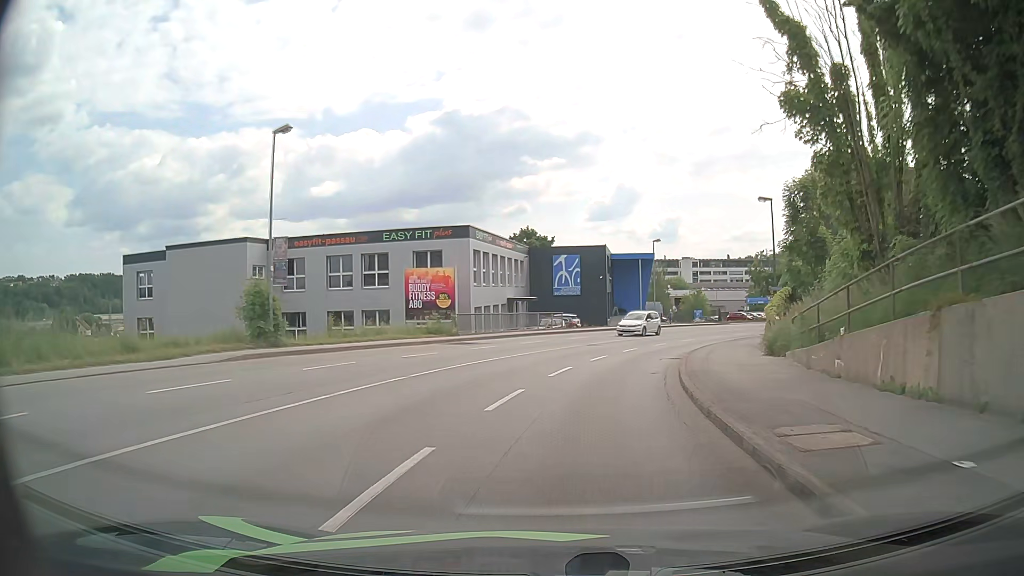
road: tertiary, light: Day
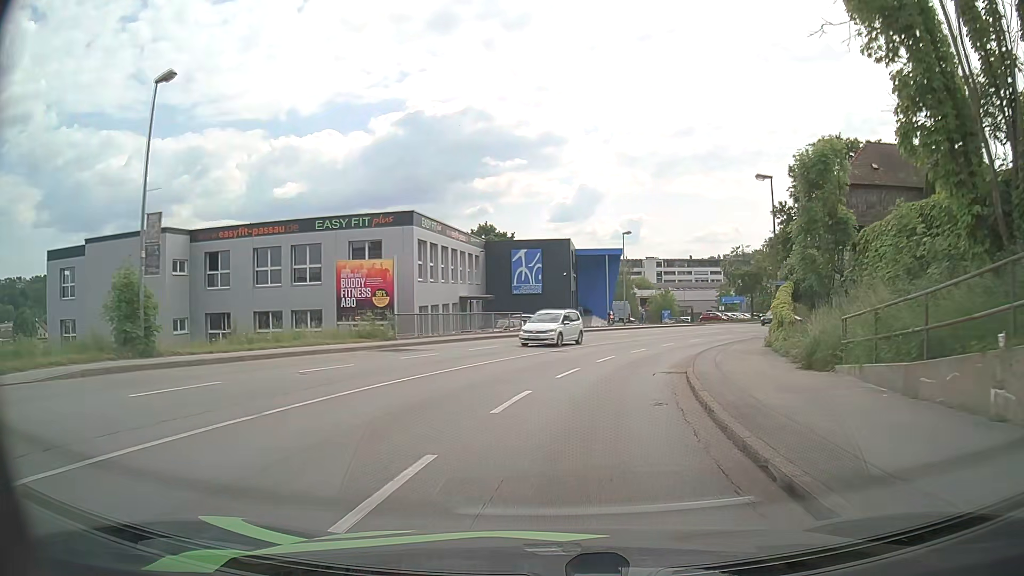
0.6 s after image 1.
(+0.2, +6.3) m; +3°
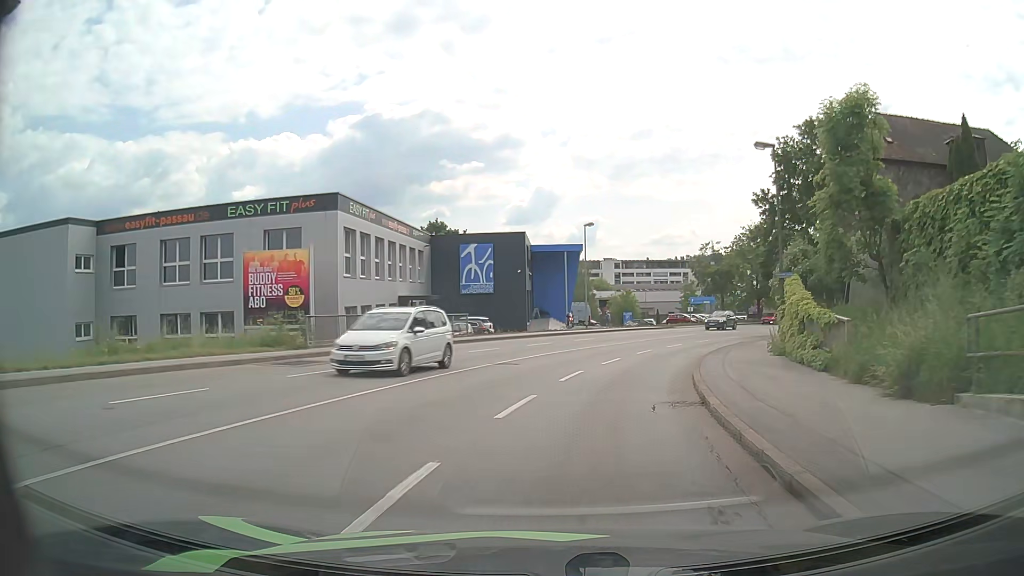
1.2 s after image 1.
(+0.2, +6.3) m; +5°
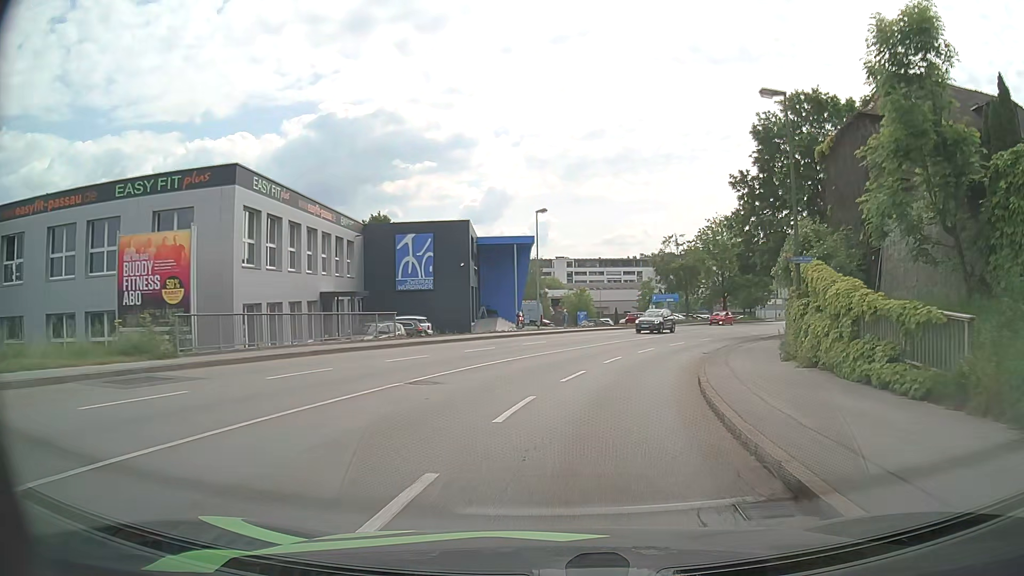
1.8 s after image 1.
(+0.2, +6.3) m; +3°
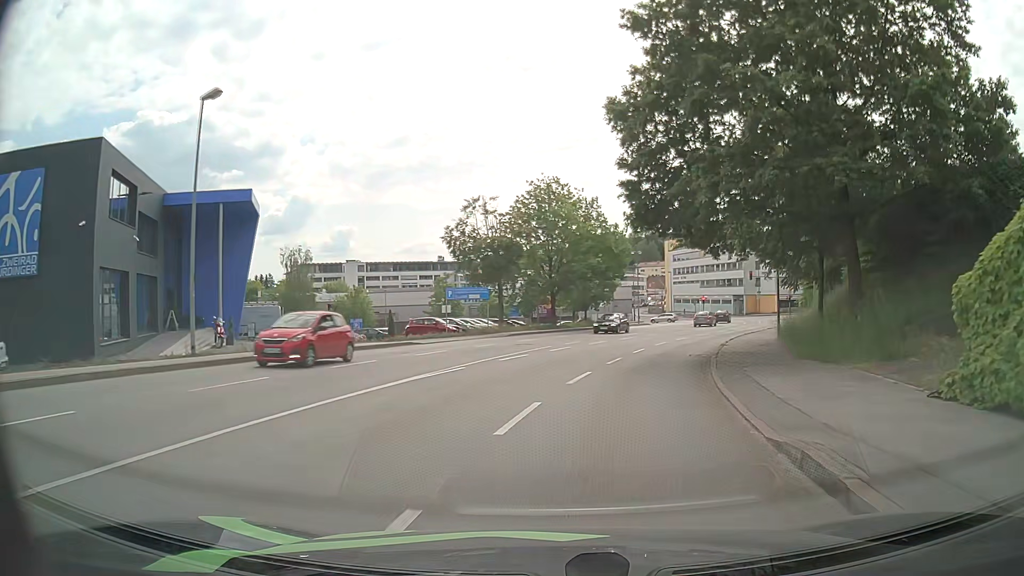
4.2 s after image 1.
(+3.7, +24.7) m; +17°
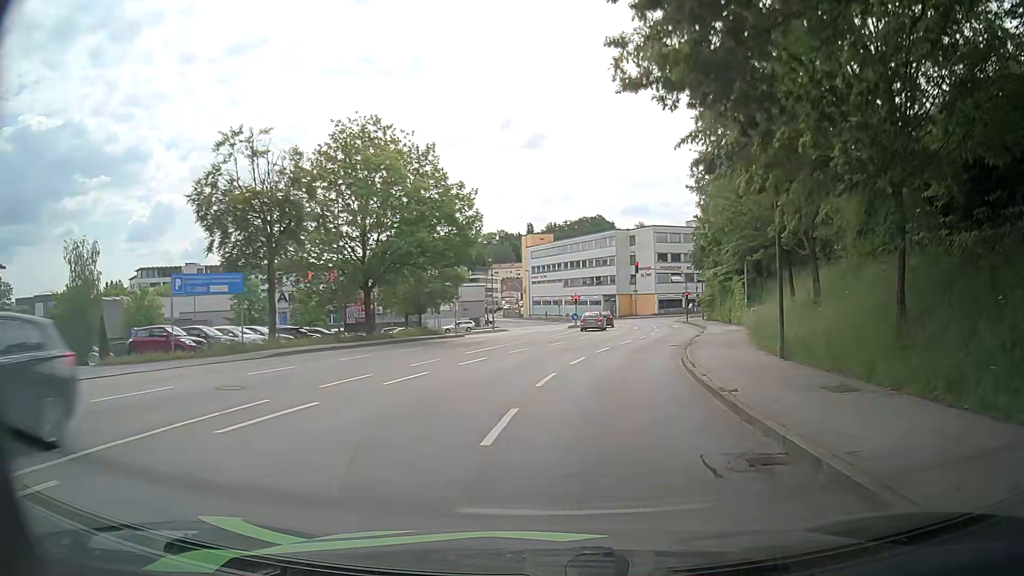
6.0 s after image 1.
(+2.0, +18.2) m; +13°
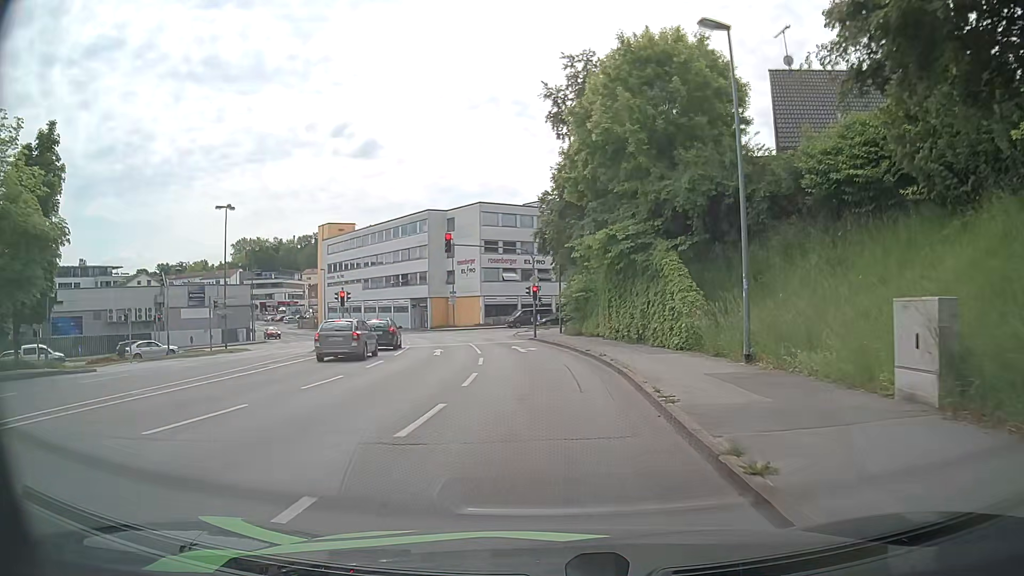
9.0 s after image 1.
(+3.9, +28.6) m; +15°
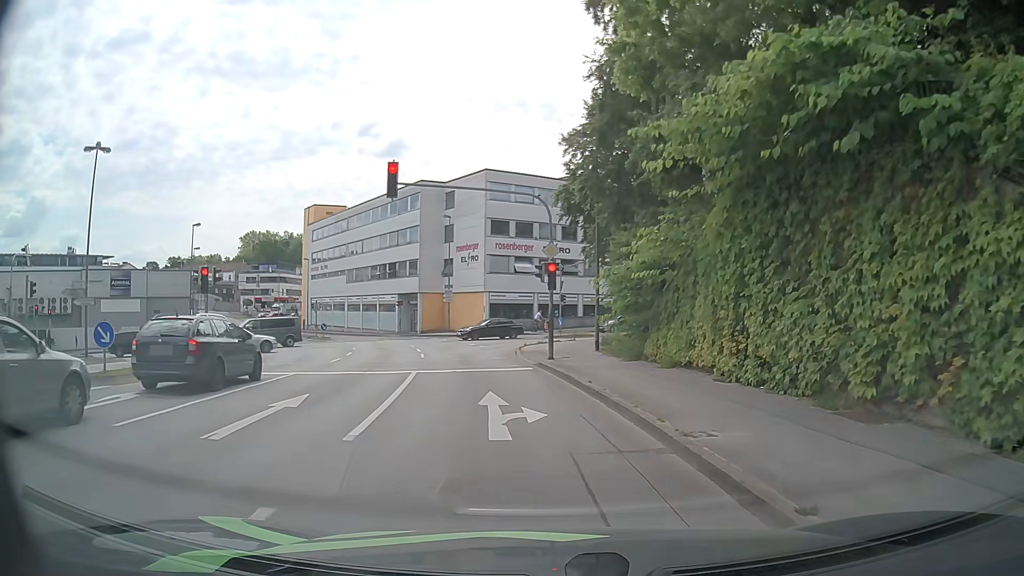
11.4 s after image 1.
(-0.2, +18.0) m; -2°
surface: asphalt
(-1, +10) (-2, +20) (-4, +30) (-6, +39) (-9, +49) (-14, +58) (-19, +66) (-25, +74) (-31, +82) (-37, +90) m
